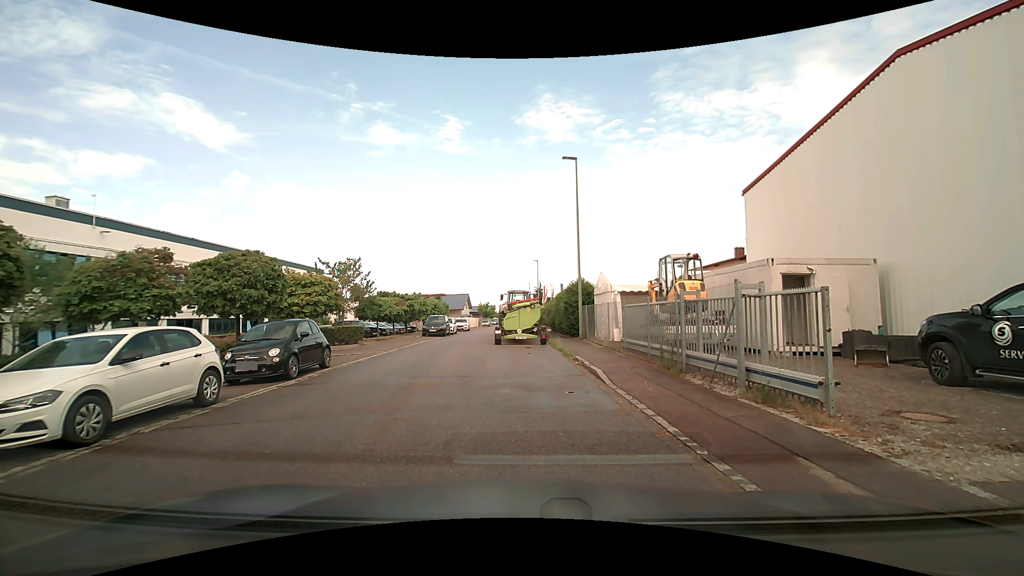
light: Day
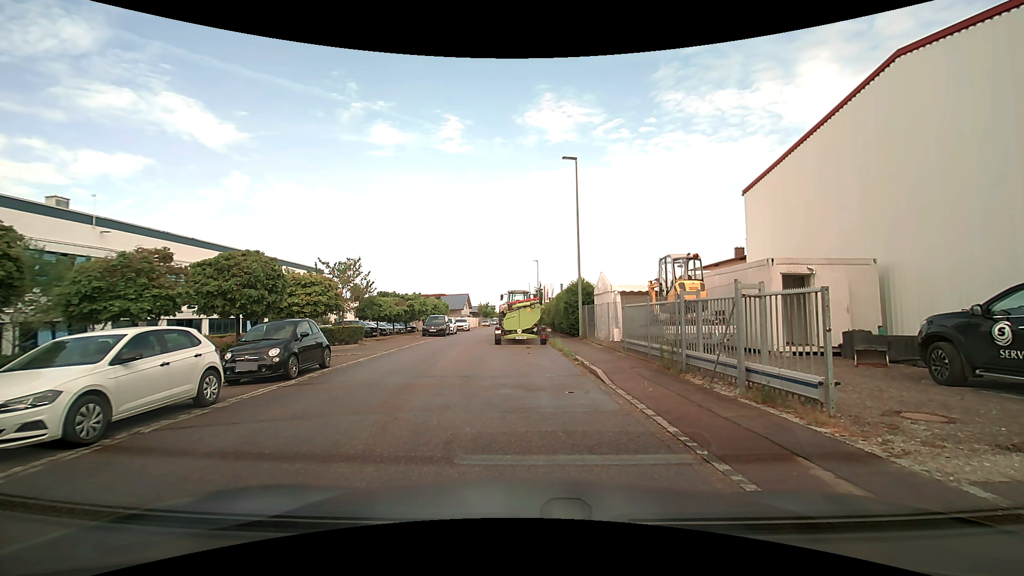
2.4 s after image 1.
(0.0, 0.0) m; 0°
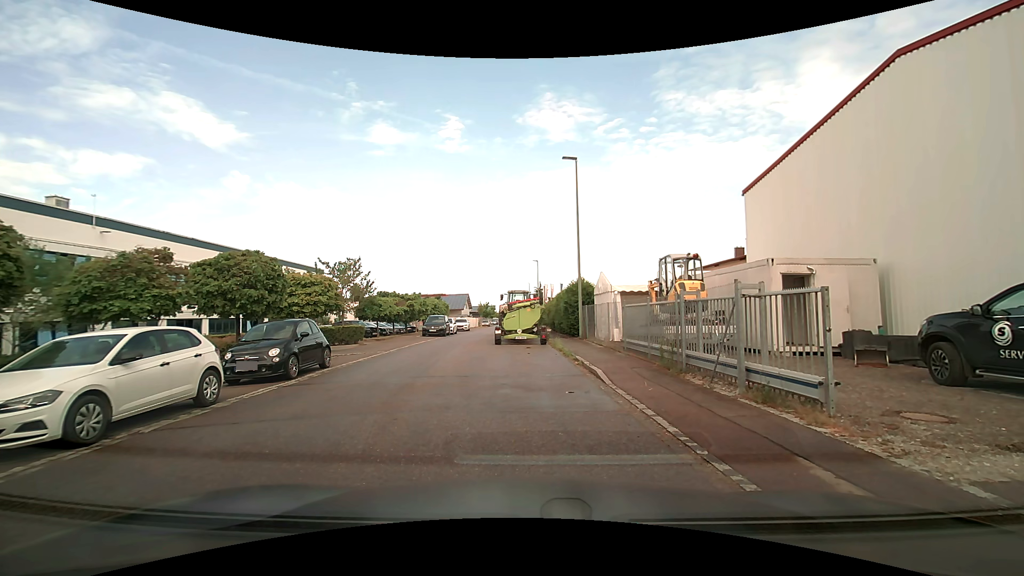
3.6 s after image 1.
(0.0, 0.0) m; 0°
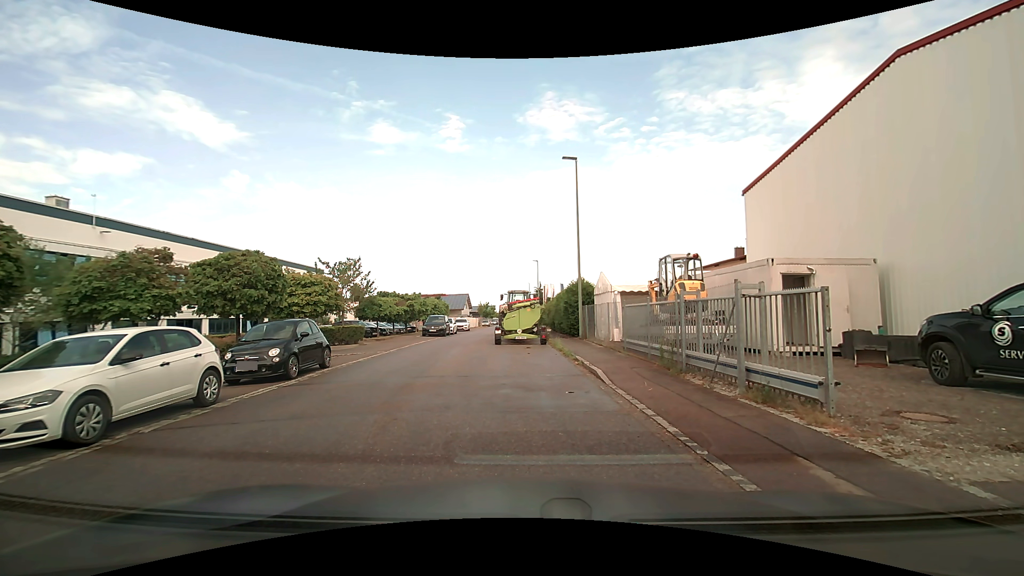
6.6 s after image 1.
(0.0, 0.0) m; 0°
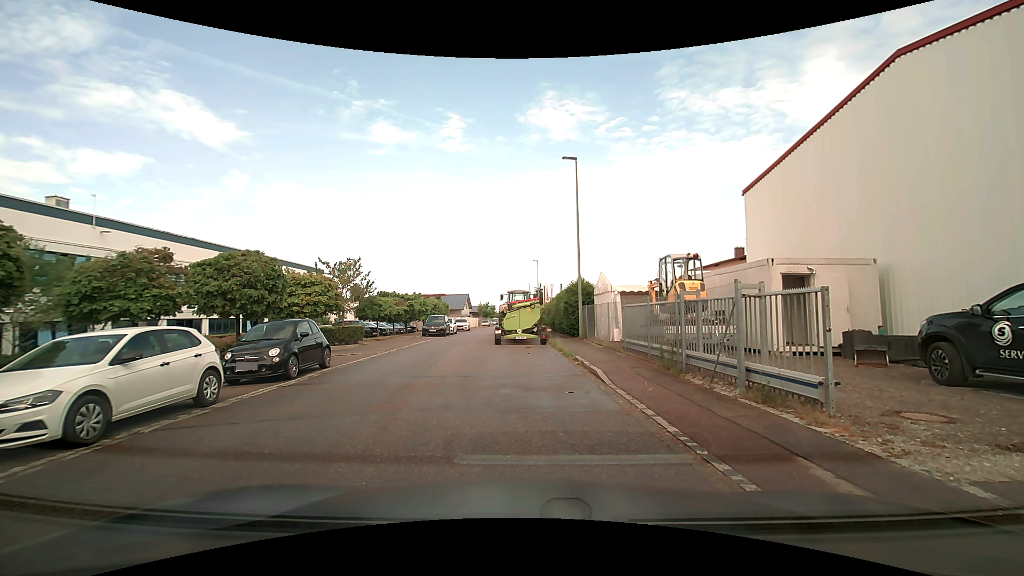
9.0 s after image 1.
(0.0, 0.0) m; 0°
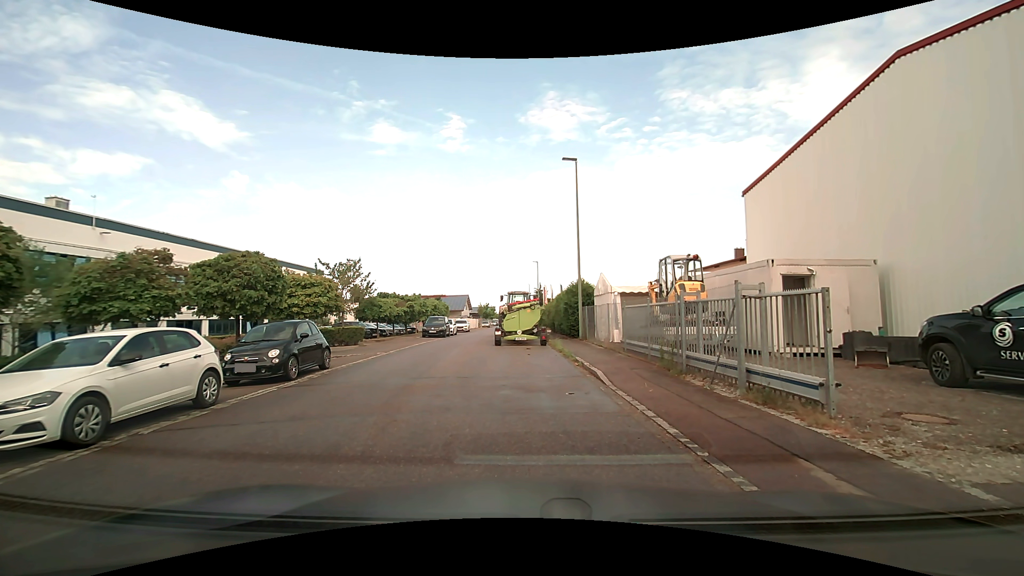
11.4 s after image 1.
(0.0, 0.0) m; 0°
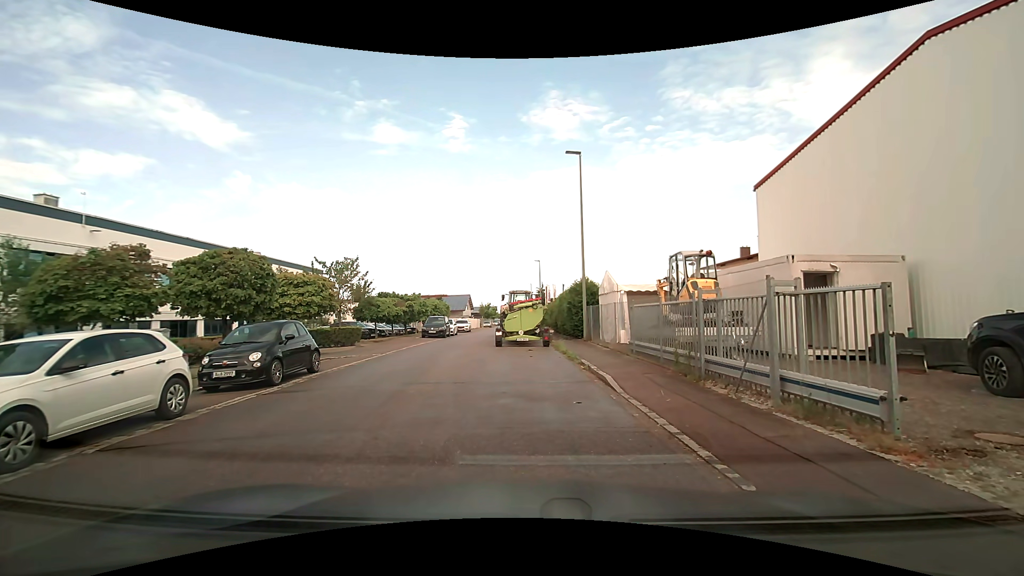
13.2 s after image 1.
(0.0, +0.9) m; 0°
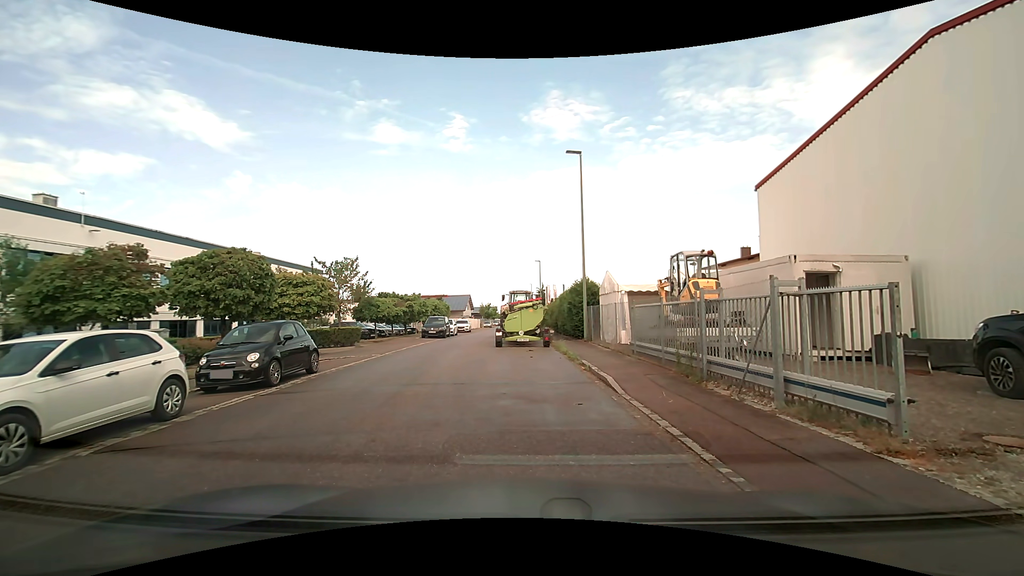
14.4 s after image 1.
(0.0, +0.1) m; 0°
(-2, +10) (-3, +20) (-3, +30) (-3, +40) (-3, +50) (-3, +60) (-2, +70) (-2, +80) (-2, +90) (-2, +100) m
